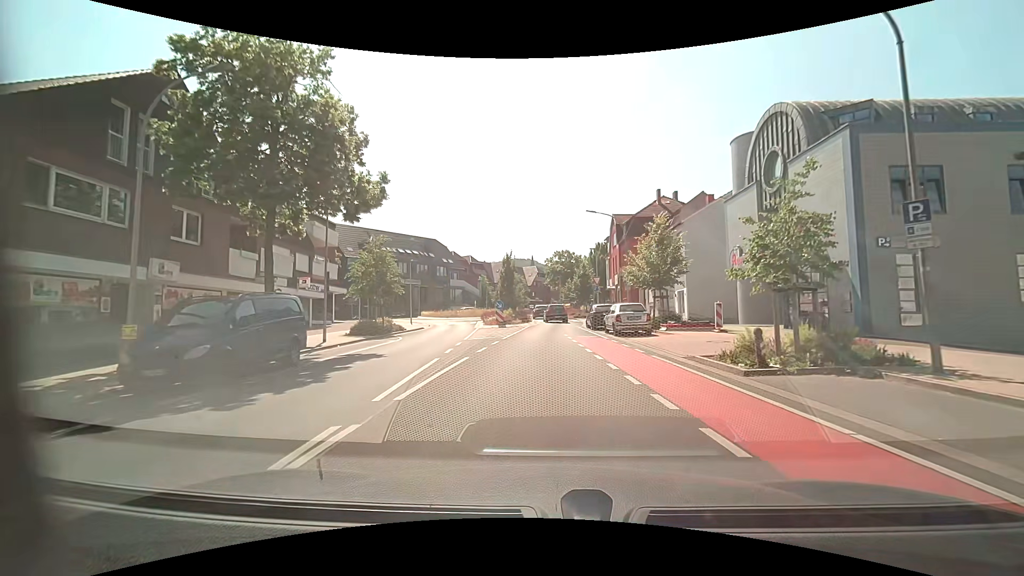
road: unclassified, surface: asphalt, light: Day
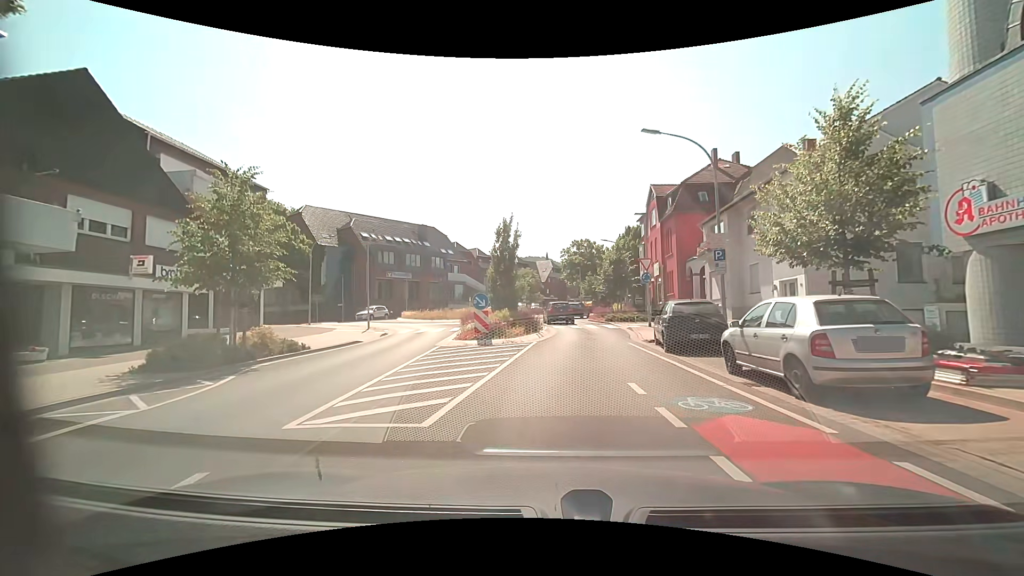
(-0.1, +14.9) m; -2°
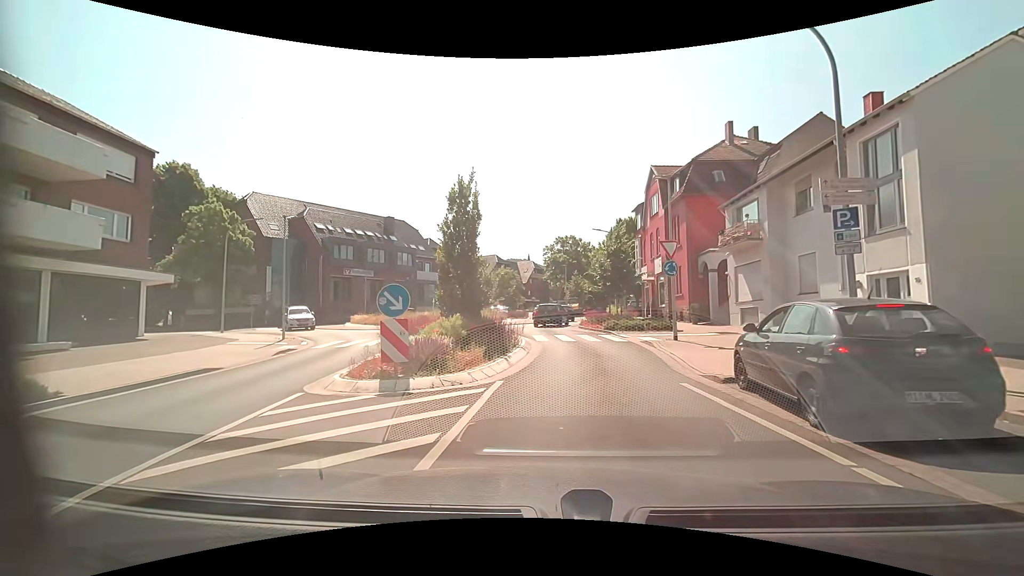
(+0.1, +8.5) m; +2°
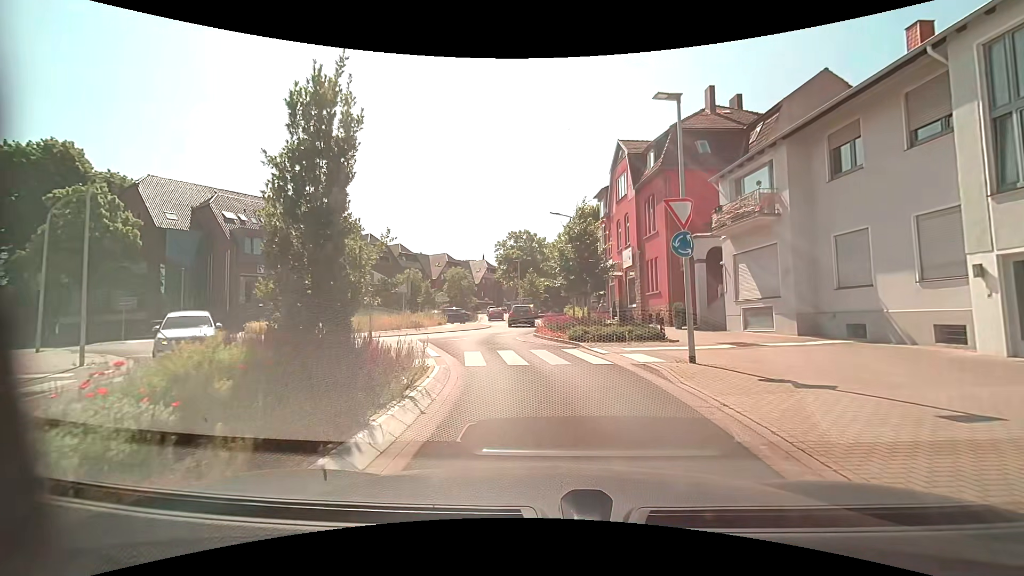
(+0.3, +7.5) m; +5°
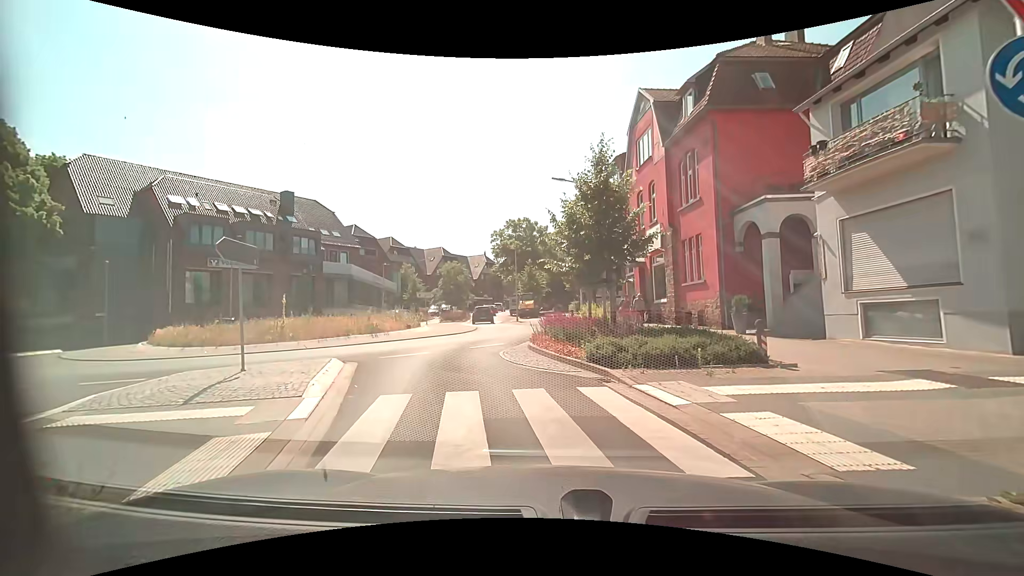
(0.0, +7.8) m; -1°
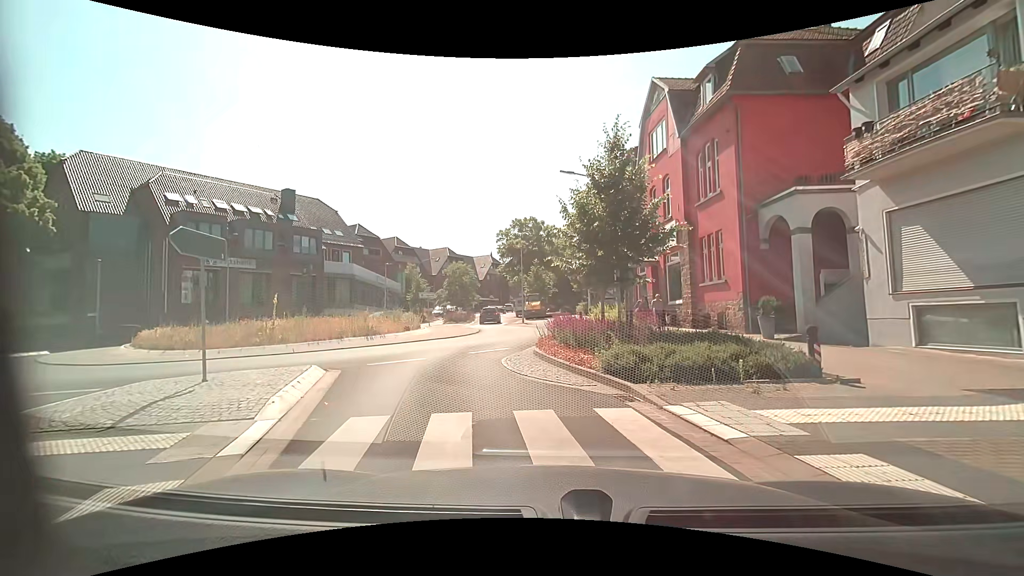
(0.0, +1.5) m; -1°
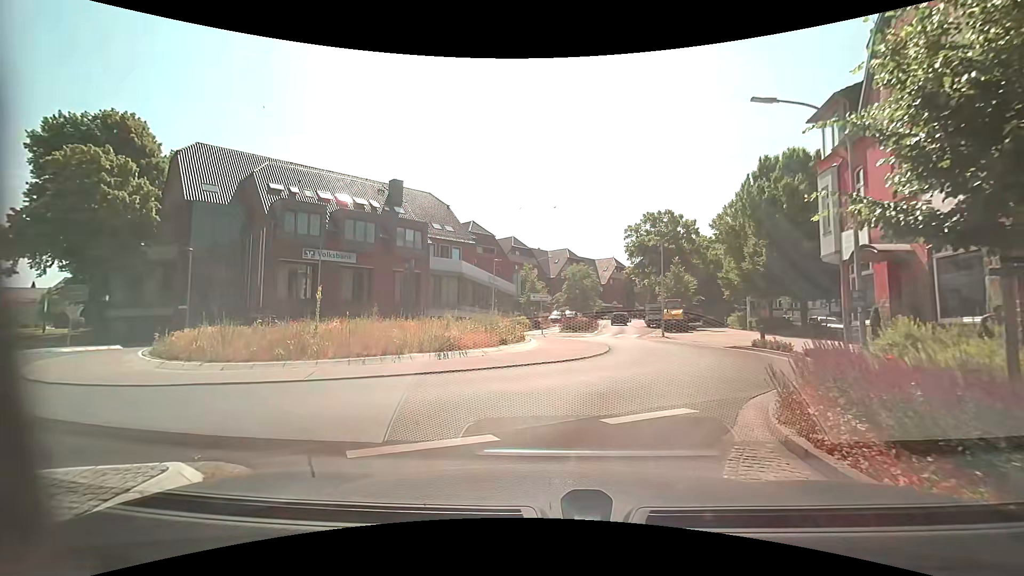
(-0.8, +7.9) m; -13°
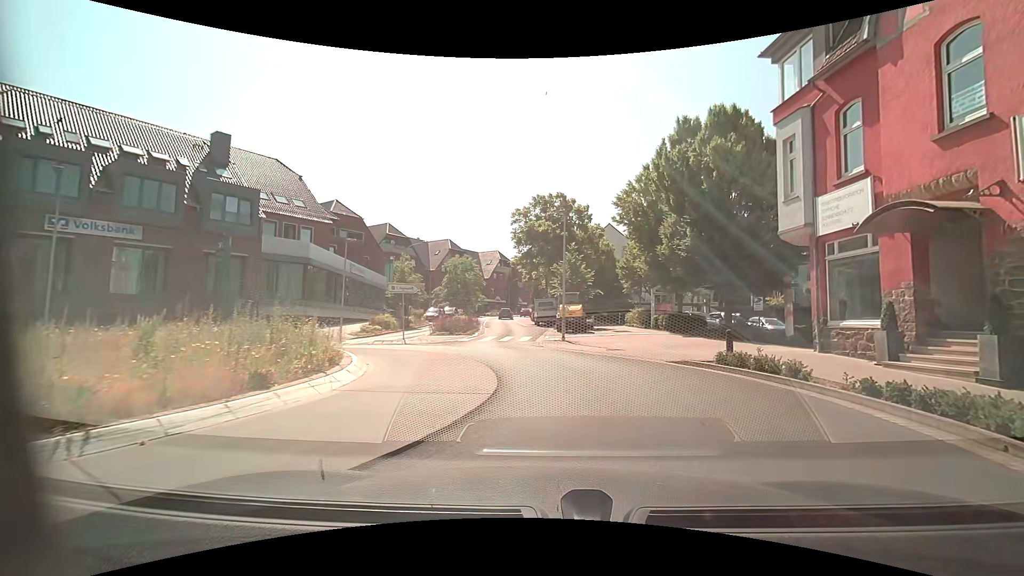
(+0.5, +8.9) m; +12°
